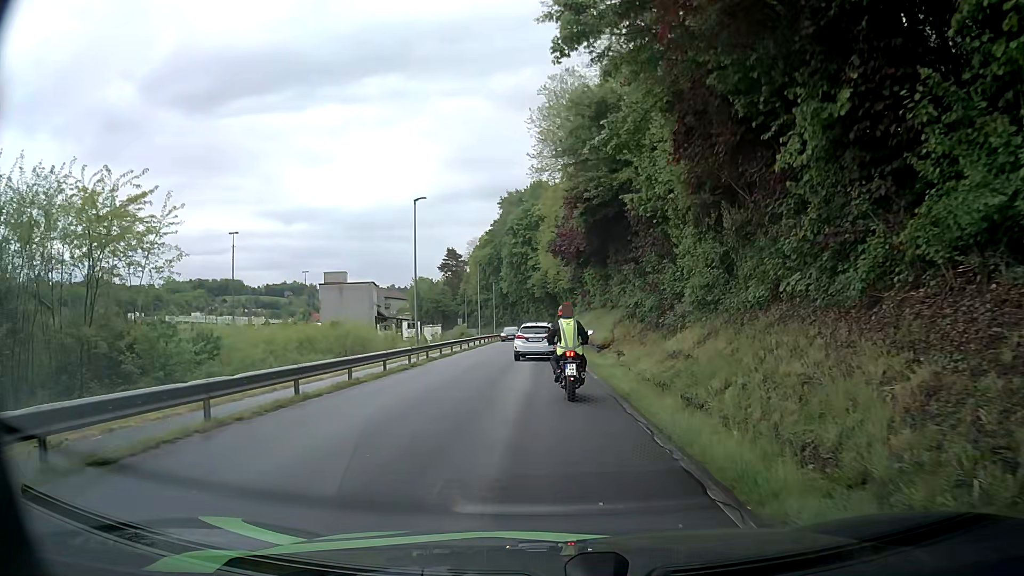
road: residential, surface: asphalt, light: Day
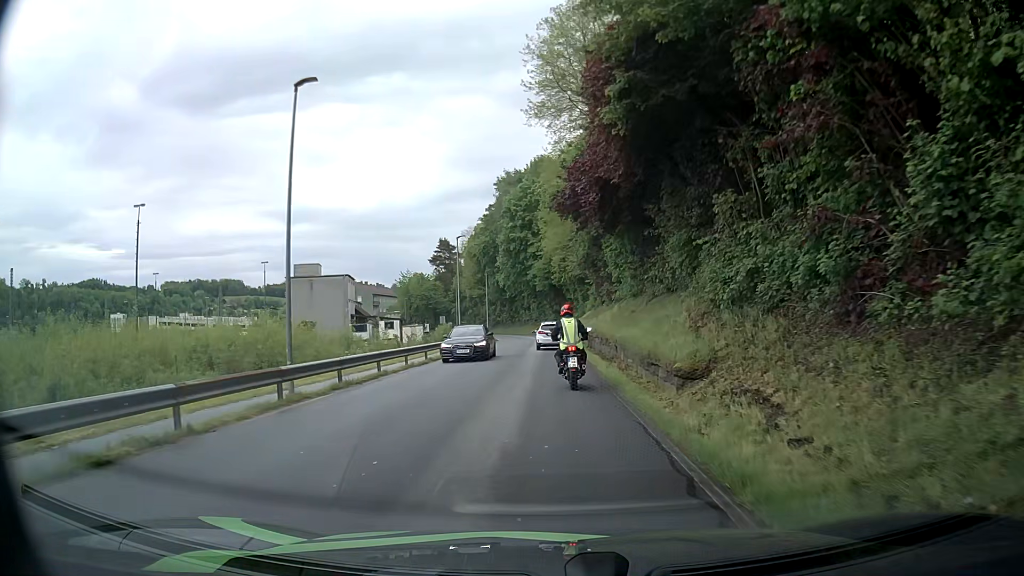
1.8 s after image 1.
(+0.2, +17.3) m; 0°
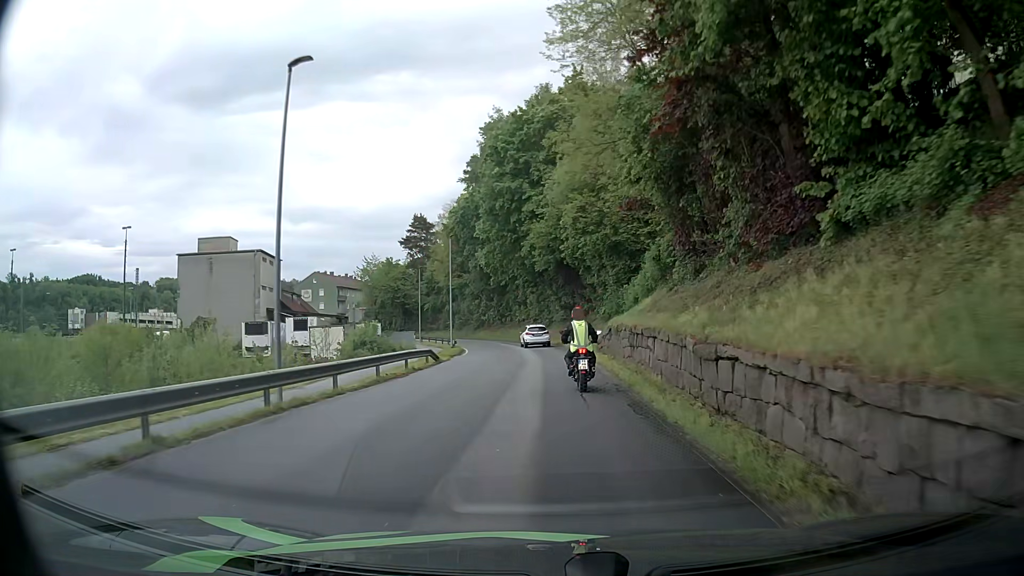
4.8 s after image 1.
(-0.3, +33.5) m; 0°
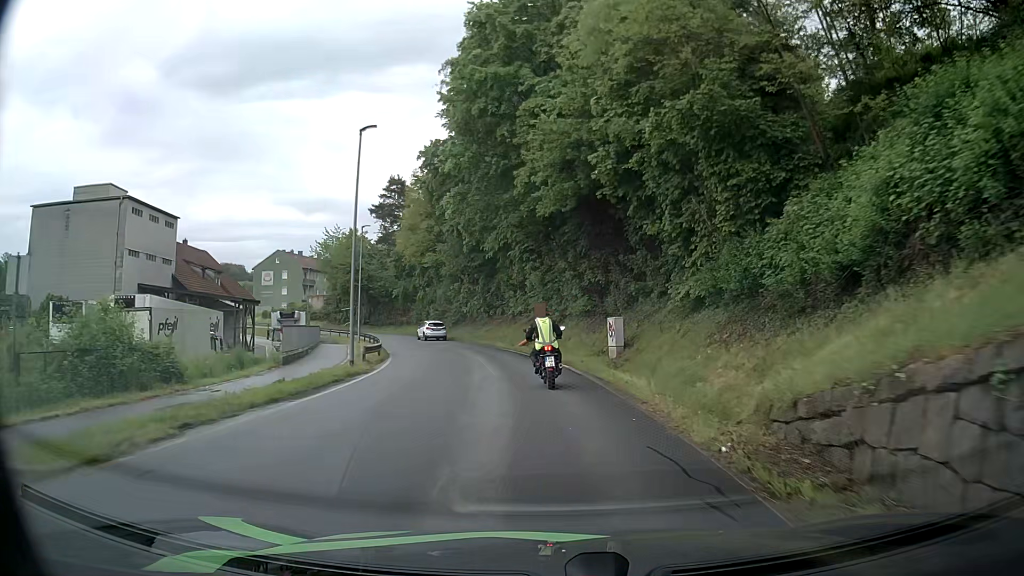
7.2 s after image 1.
(+0.1, +25.9) m; -1°
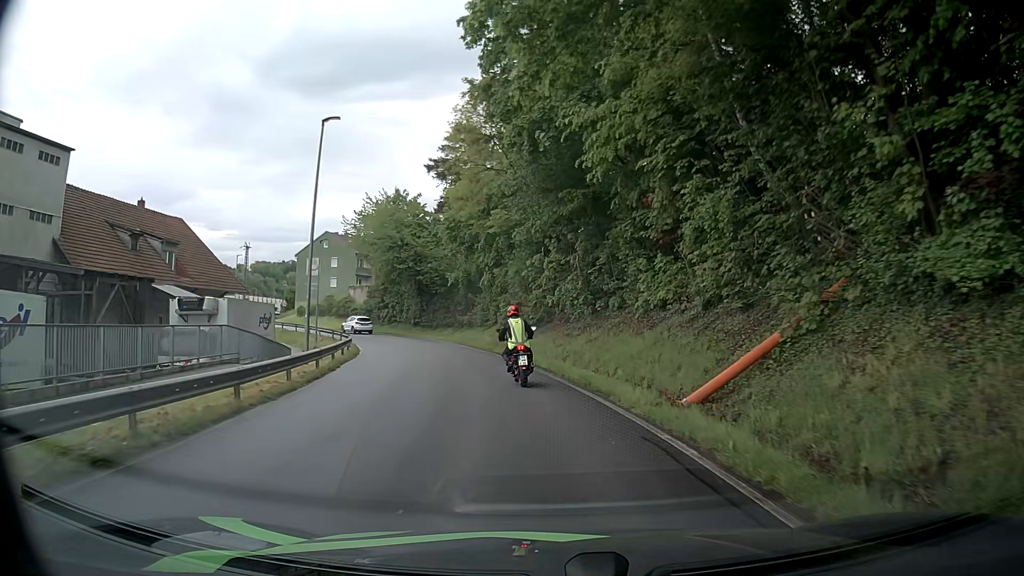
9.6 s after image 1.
(-1.8, +25.9) m; -9°
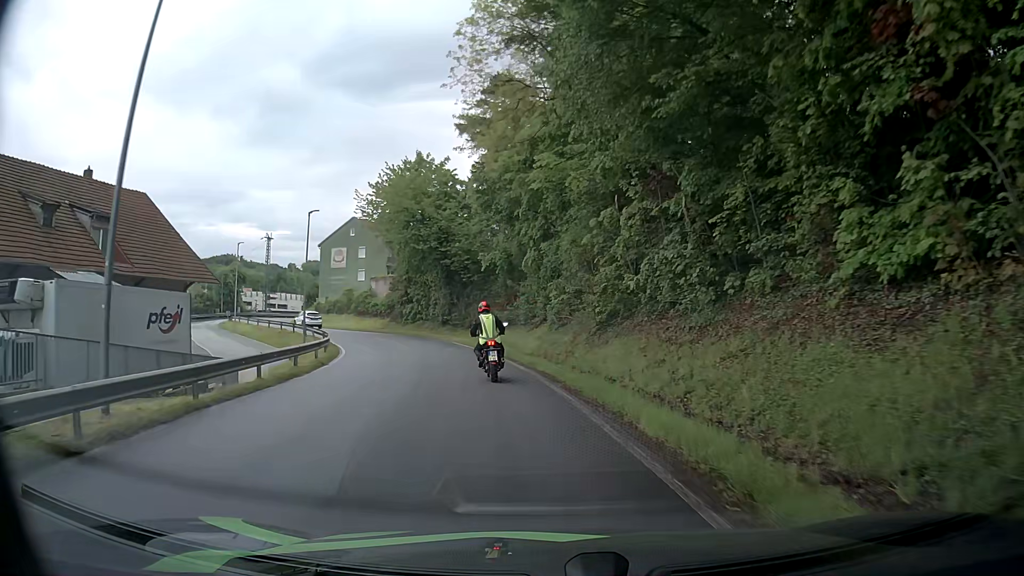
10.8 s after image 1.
(-0.4, +12.9) m; -4°
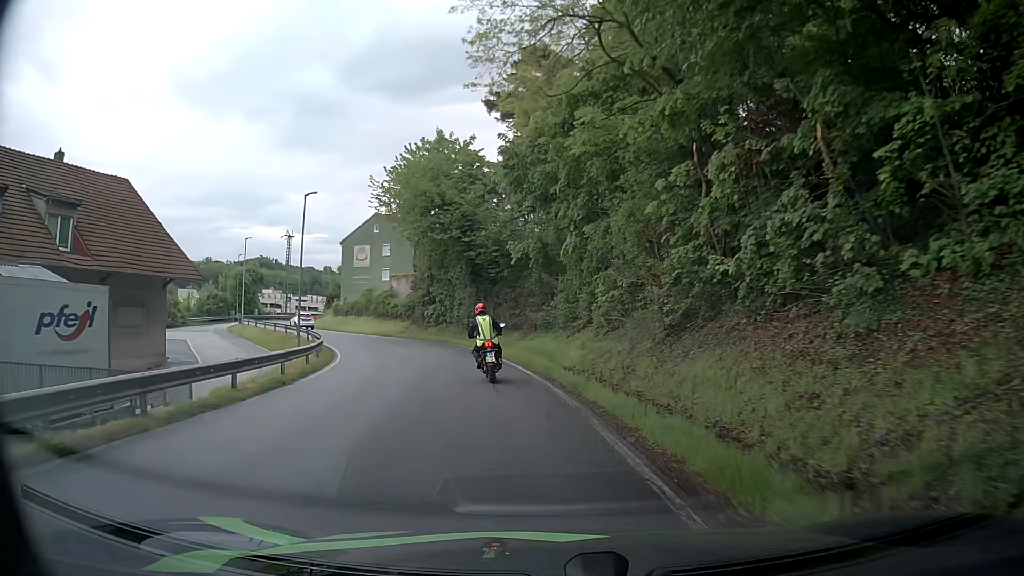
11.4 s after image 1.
(-0.2, +6.3) m; -5°
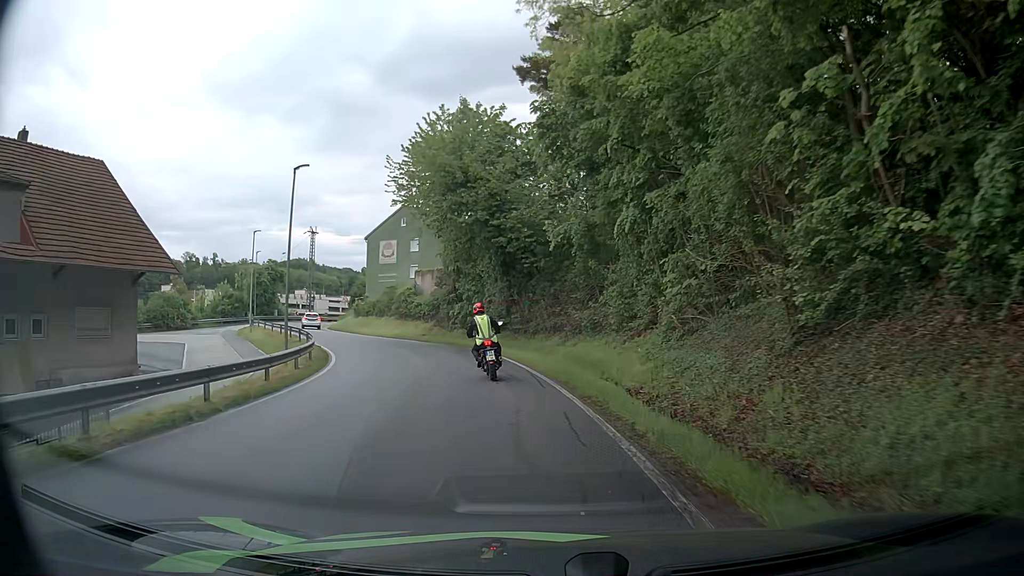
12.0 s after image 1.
(-0.1, +6.1) m; -1°
(-1, +10) (-3, +20) (-6, +29) (-10, +38) (-15, +47) (-20, +55) (-24, +65) (-26, +74) (-25, +84) (-21, +93) m
